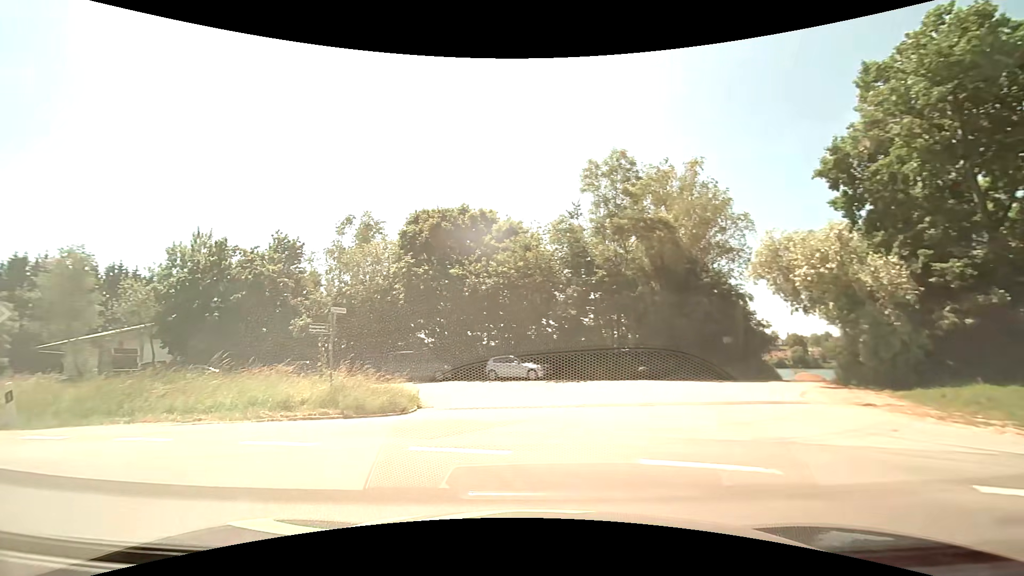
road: tertiary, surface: asphalt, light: Day
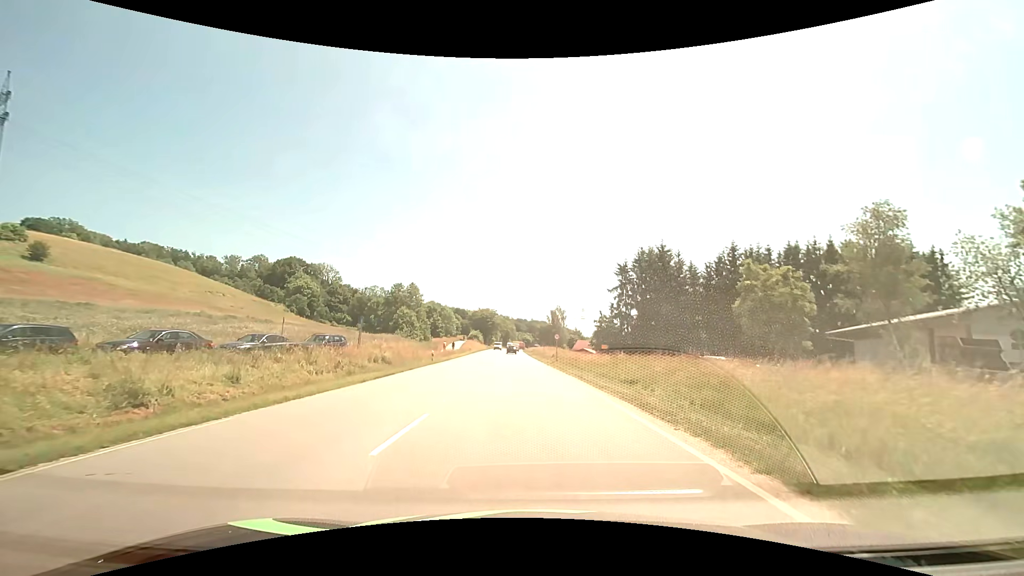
(-11.8, +9.7) m; -74°
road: primary
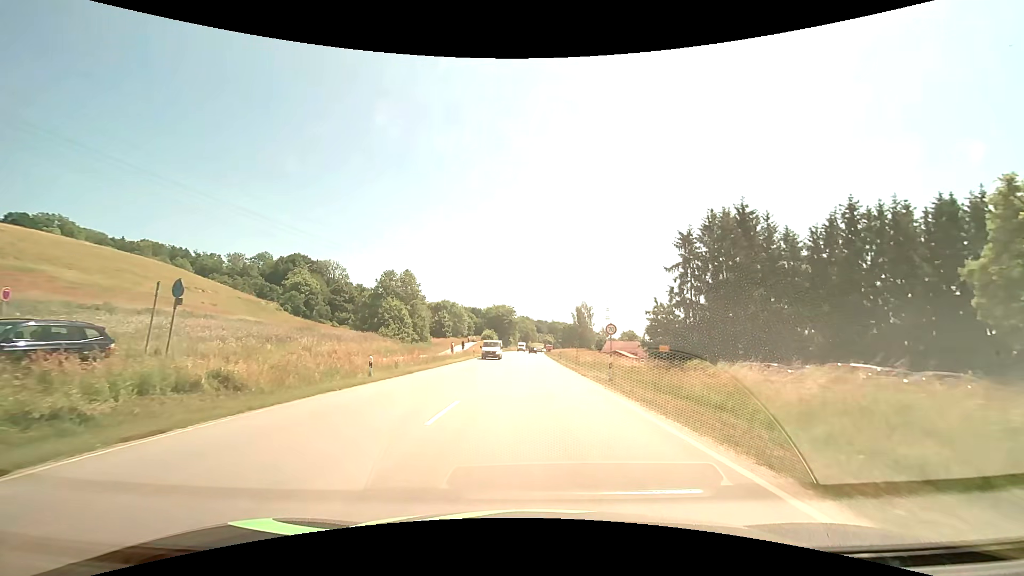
(-0.5, +22.0) m; -2°
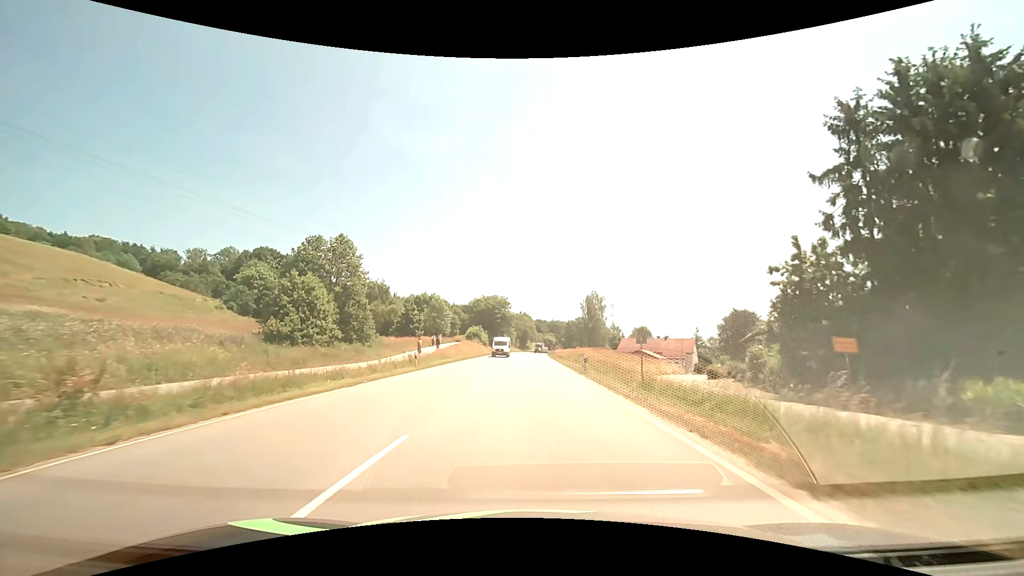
(0.0, +29.4) m; 0°
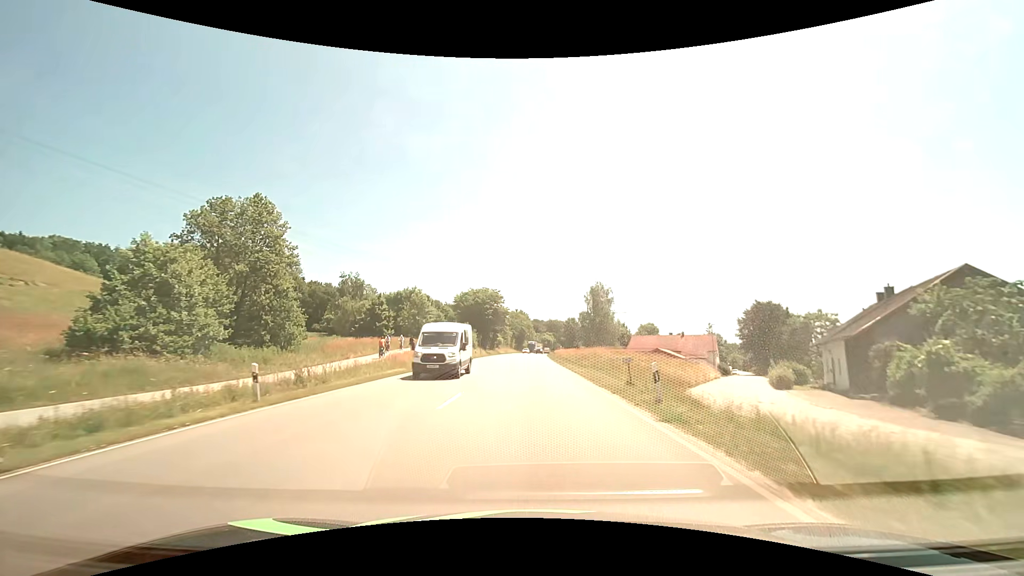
(+0.1, +16.8) m; 0°
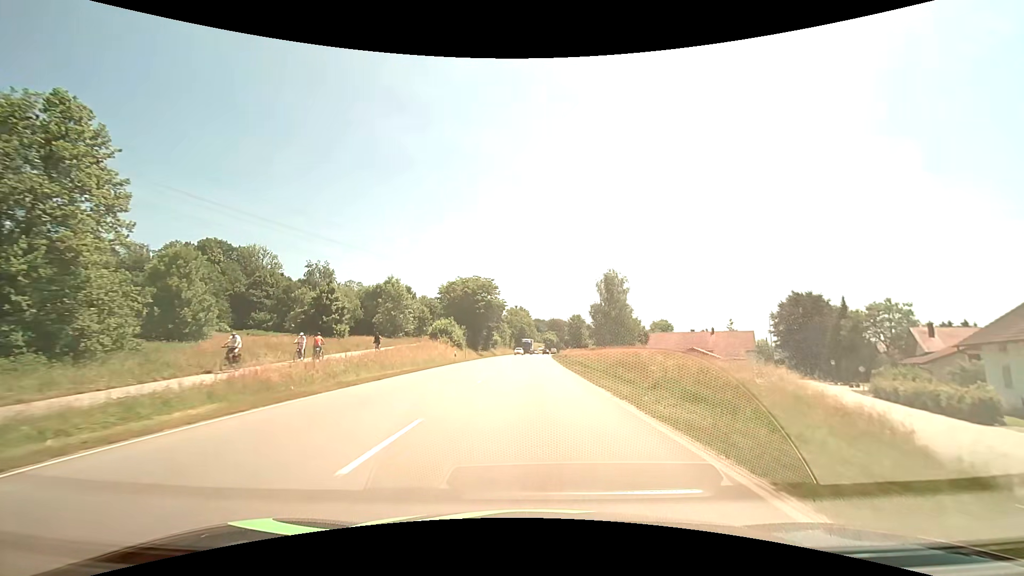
(0.0, +17.6) m; 0°
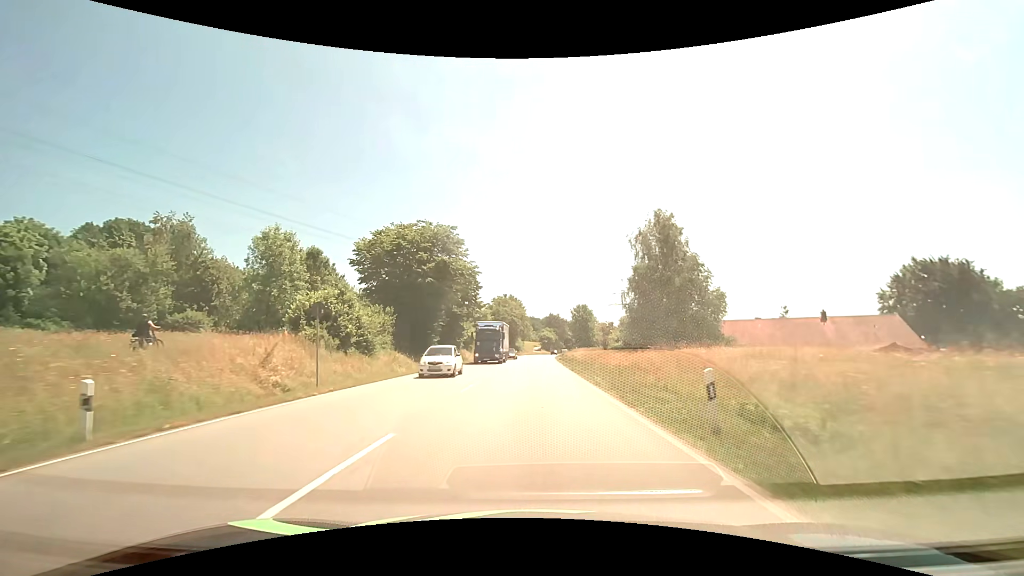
(+0.1, +37.5) m; +1°
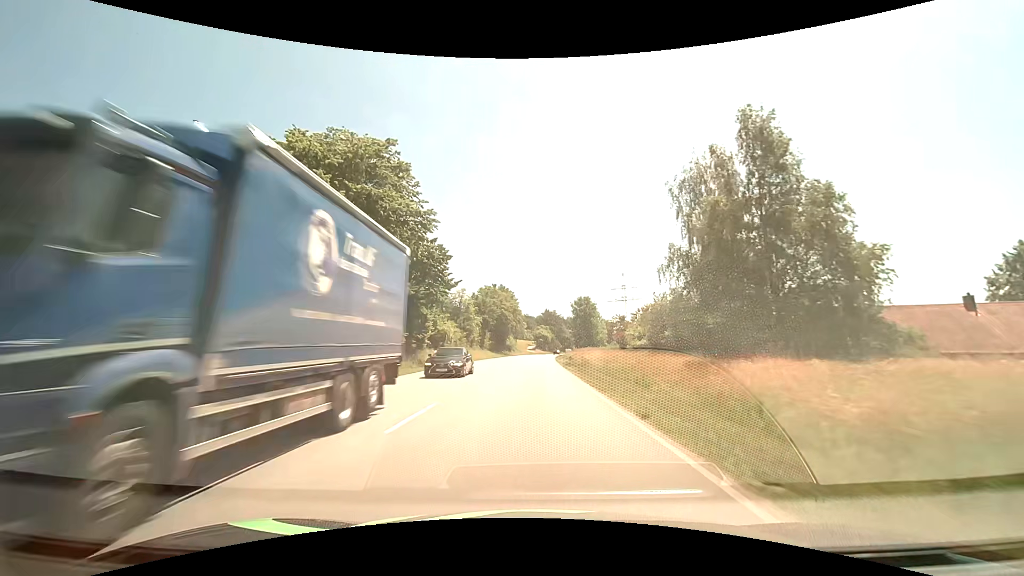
(+0.1, +19.9) m; +1°
